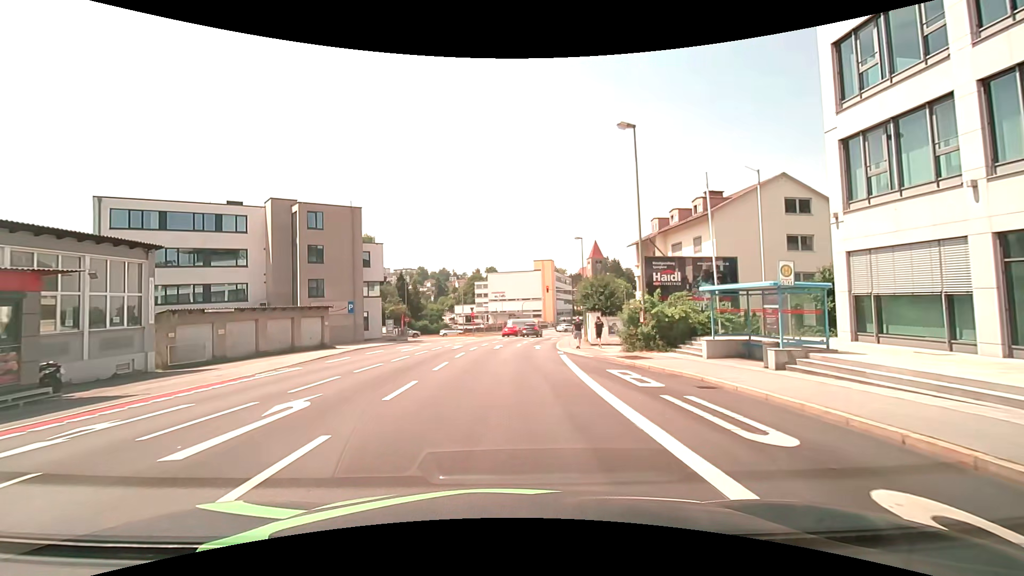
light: Day
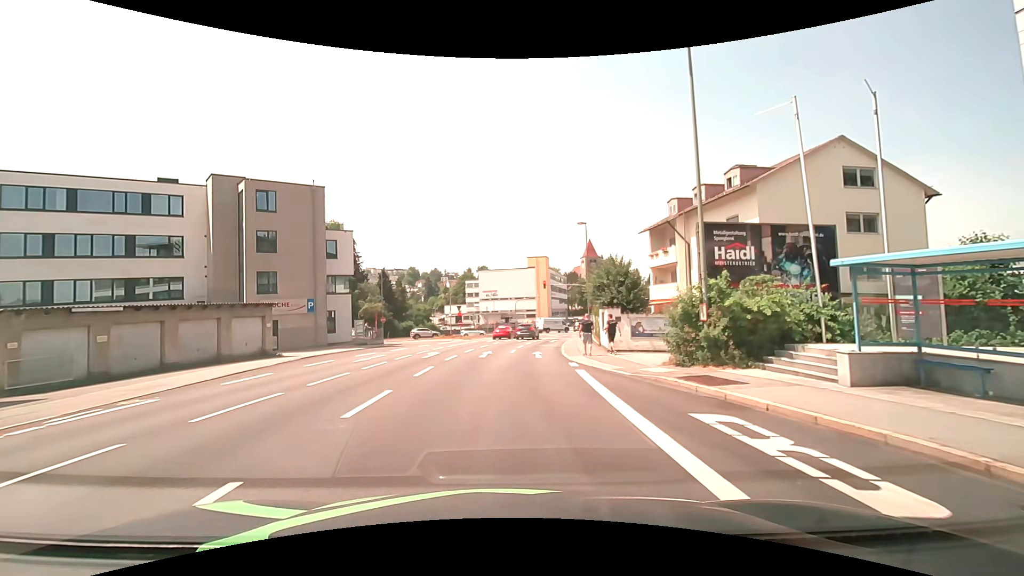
(0.0, +7.7) m; 0°
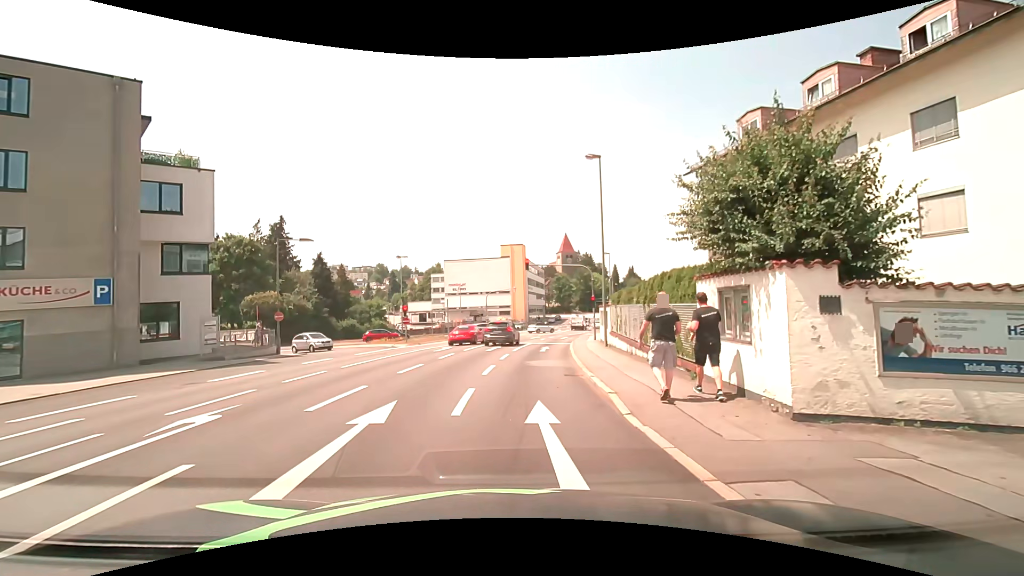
(+0.5, +17.2) m; +4°
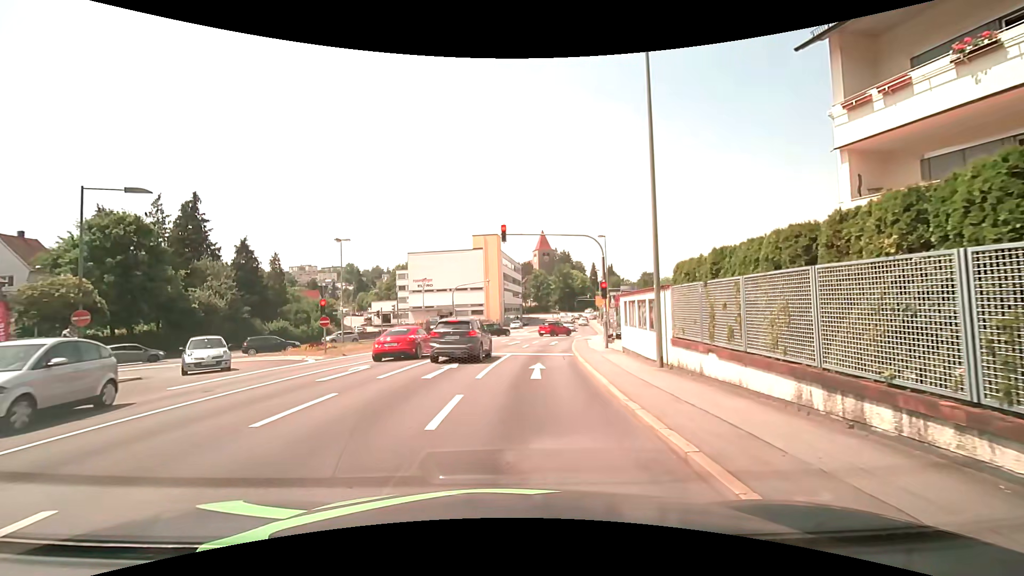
(+0.1, +12.8) m; +4°
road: tertiary_link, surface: asphalt
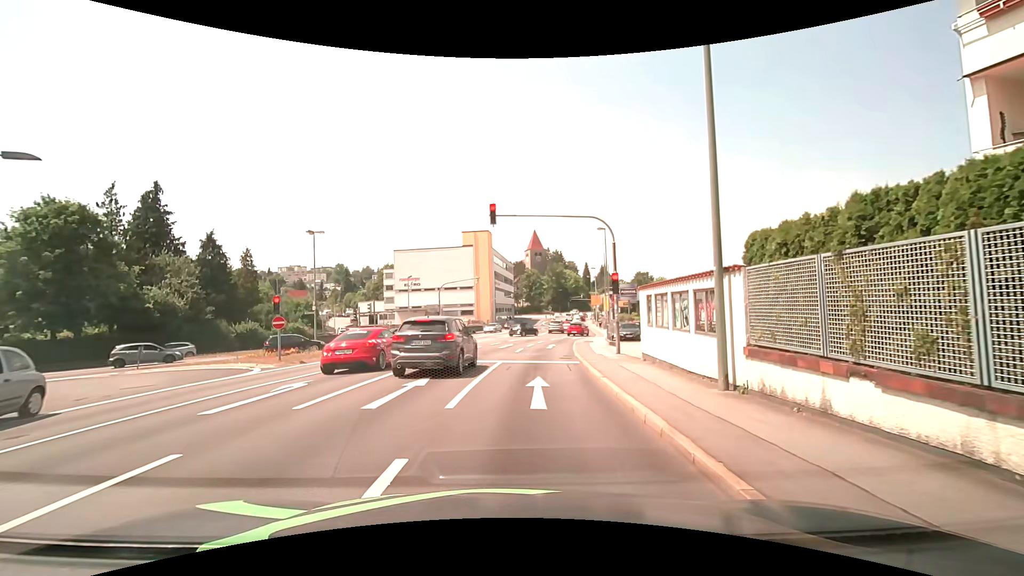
(-0.1, +4.4) m; -1°
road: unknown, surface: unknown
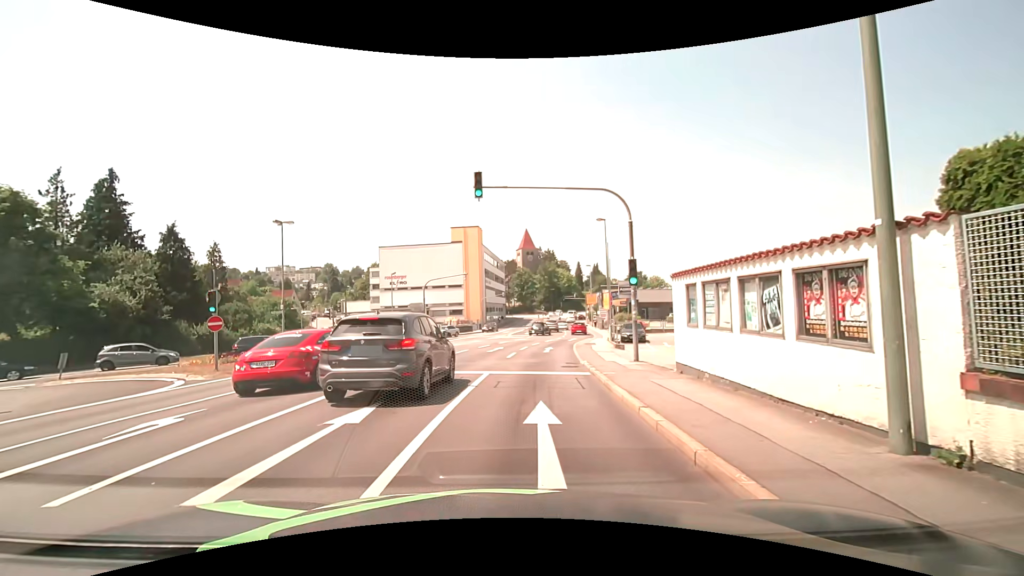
(+0.1, +4.2) m; 0°
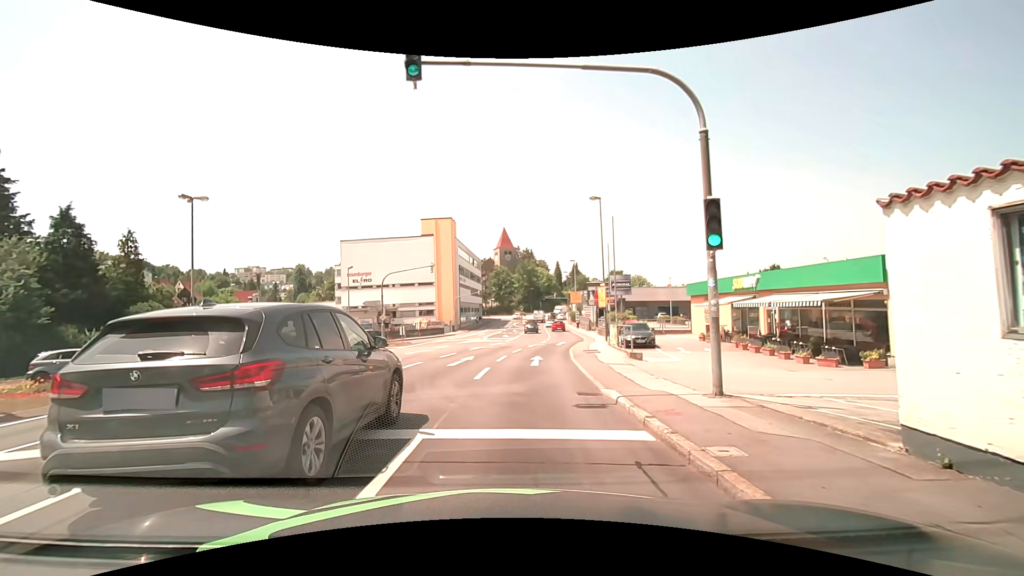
(+0.4, +7.8) m; +4°
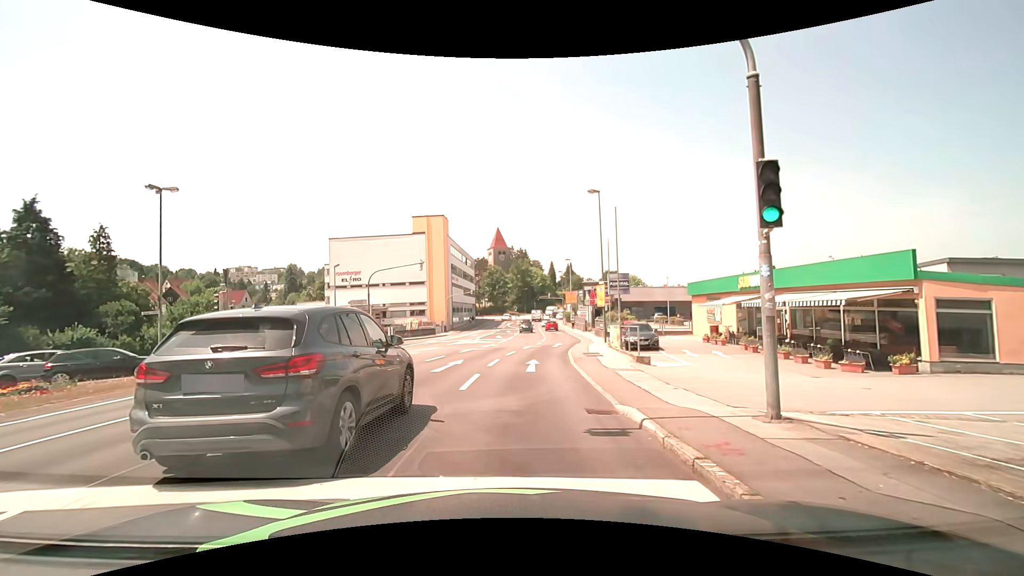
(0.0, +2.0) m; +1°
(0, +10) (+1, +20) (+2, +30) (+3, +40) (+4, +50) (+5, +60) (+5, +70) (+5, +80) (+6, +90) (+6, +100) m
